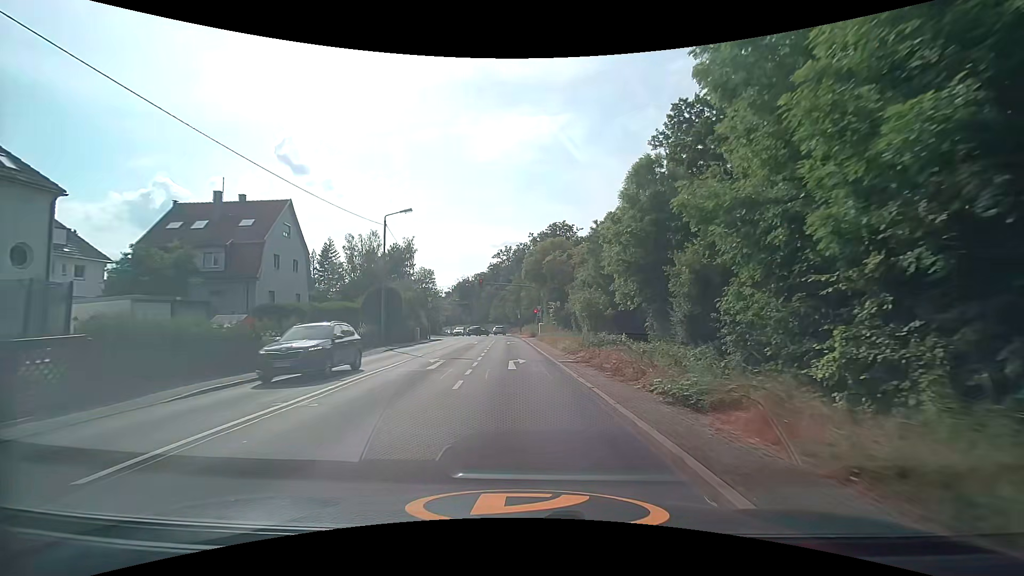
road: tertiary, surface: asphalt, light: Day
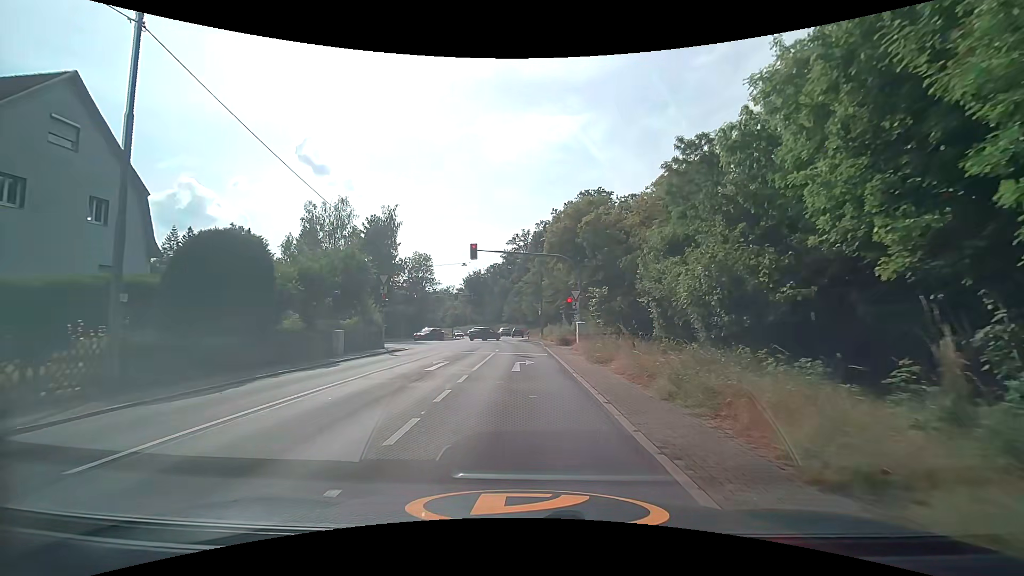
(-0.4, +22.9) m; -2°
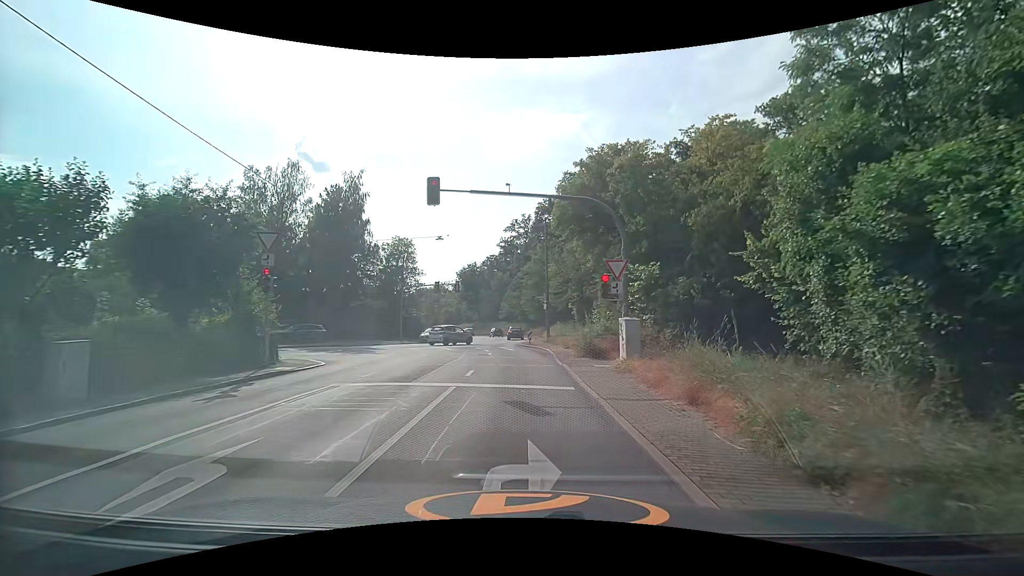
(-0.1, +13.3) m; -1°
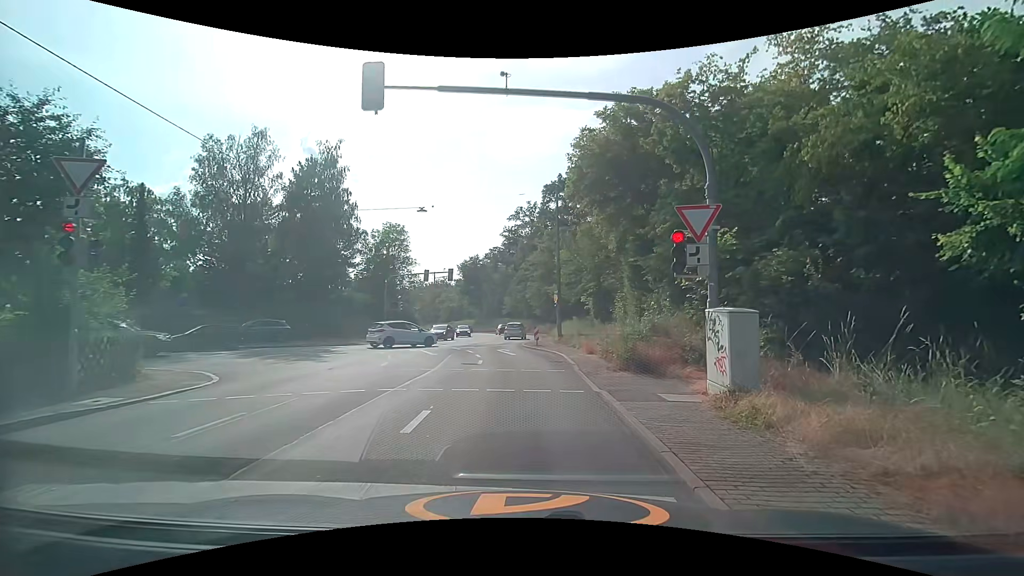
(0.0, +6.9) m; +1°
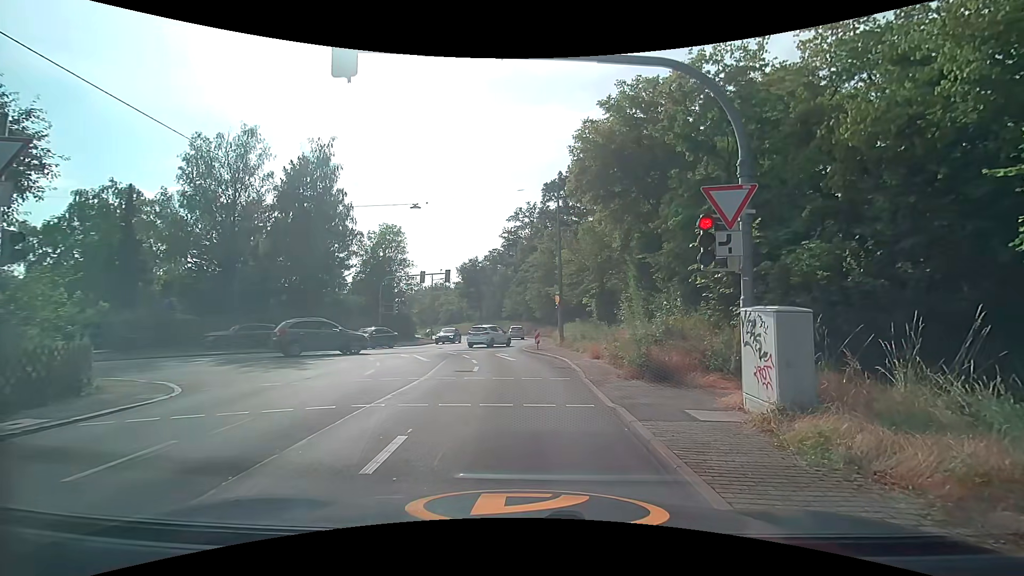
(0.0, +1.3) m; -2°
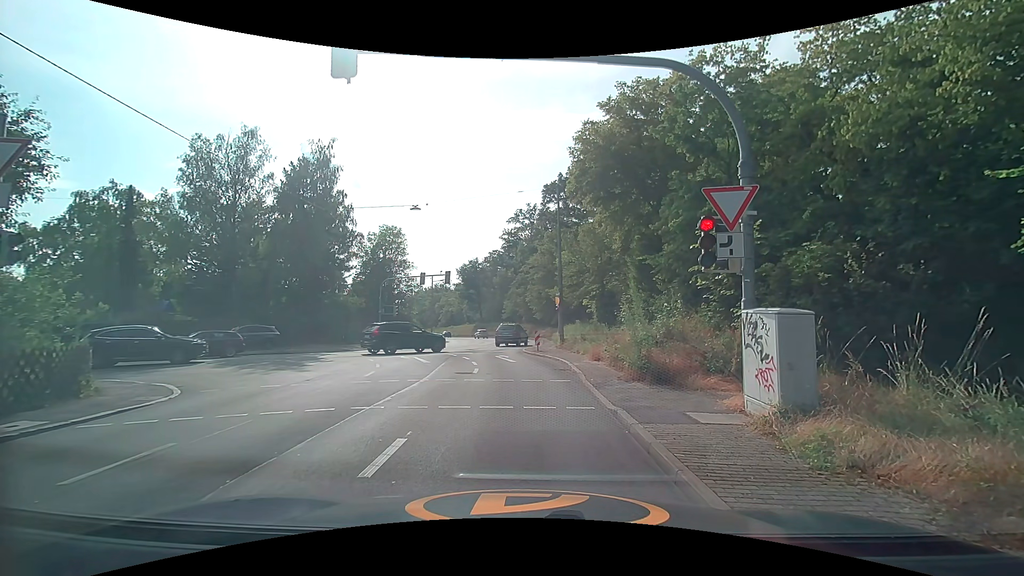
(0.0, +0.1) m; 0°
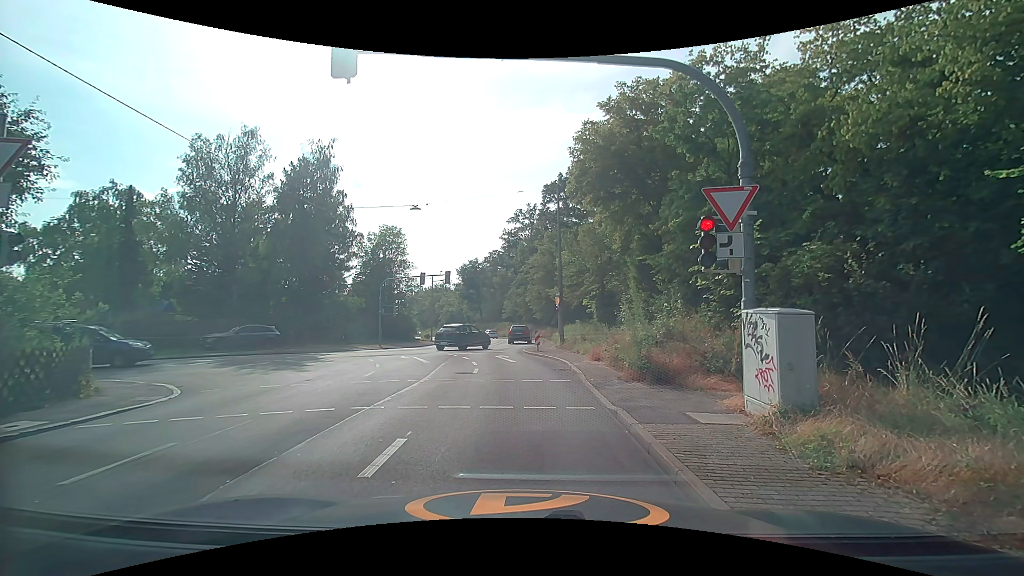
(0.0, 0.0) m; 0°
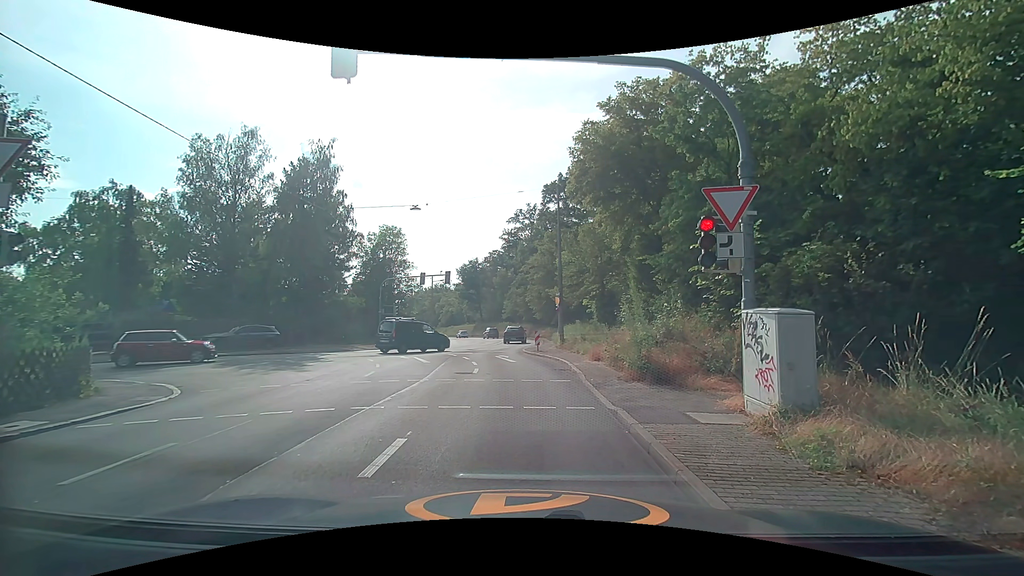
(0.0, 0.0) m; 0°
